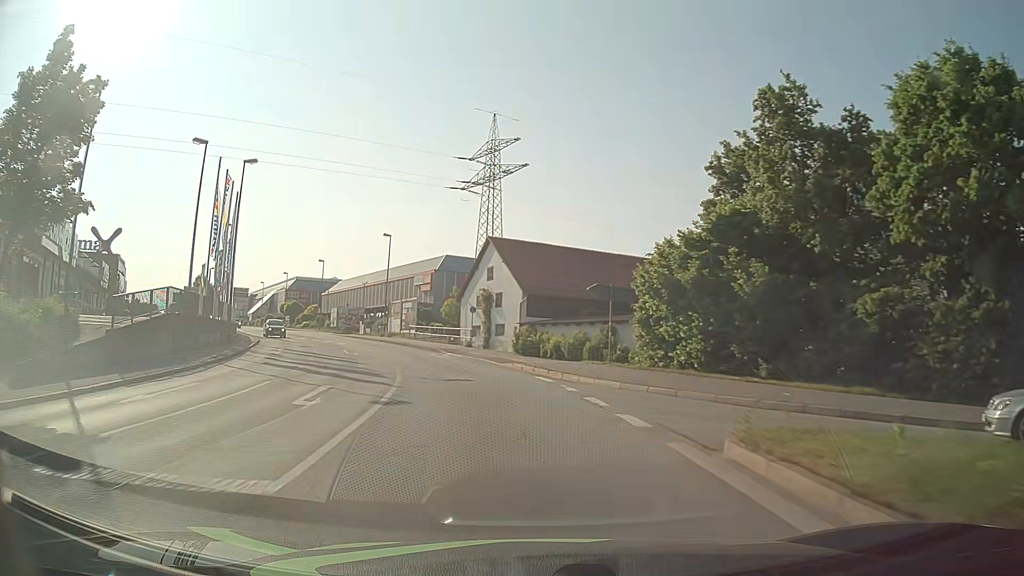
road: tertiary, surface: asphalt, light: Day
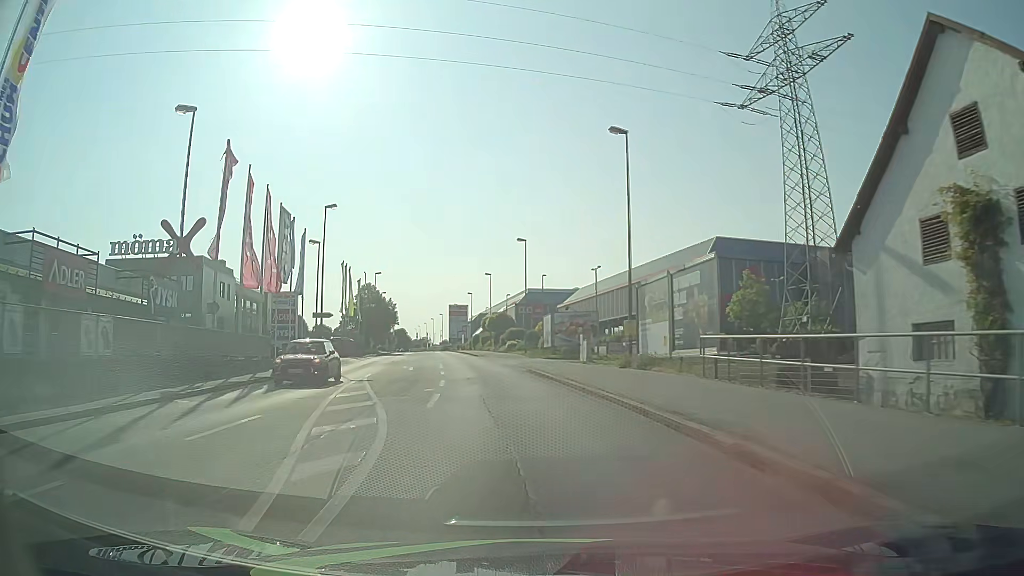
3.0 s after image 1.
(-7.6, +37.1) m; -22°
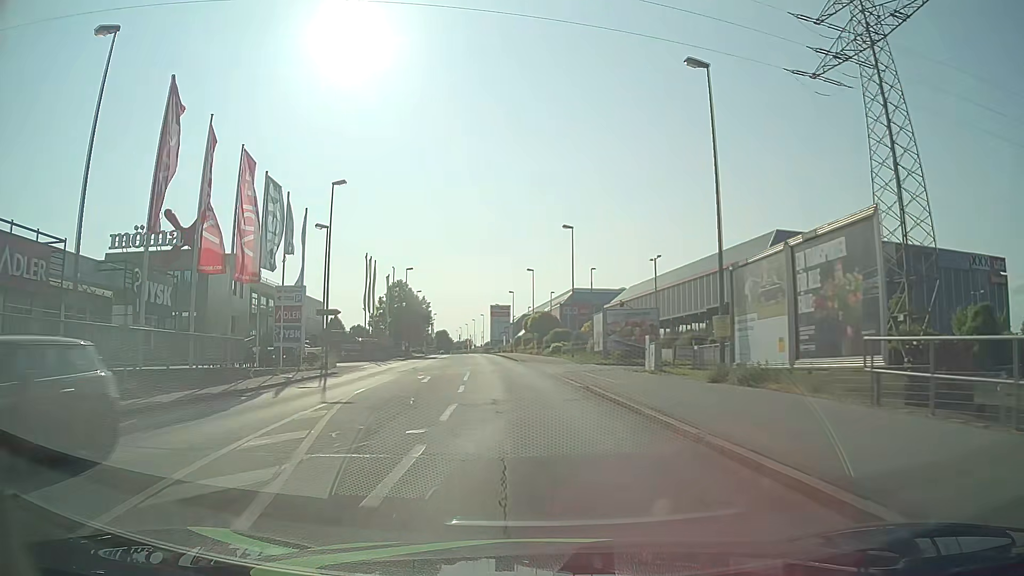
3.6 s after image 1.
(-0.3, +7.6) m; -4°
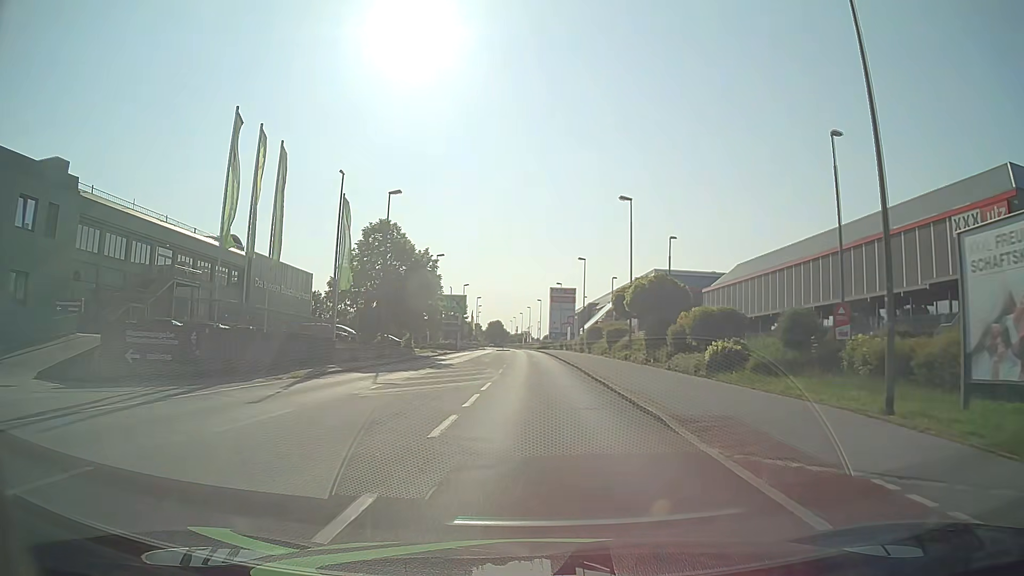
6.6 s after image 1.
(-2.4, +37.9) m; -5°
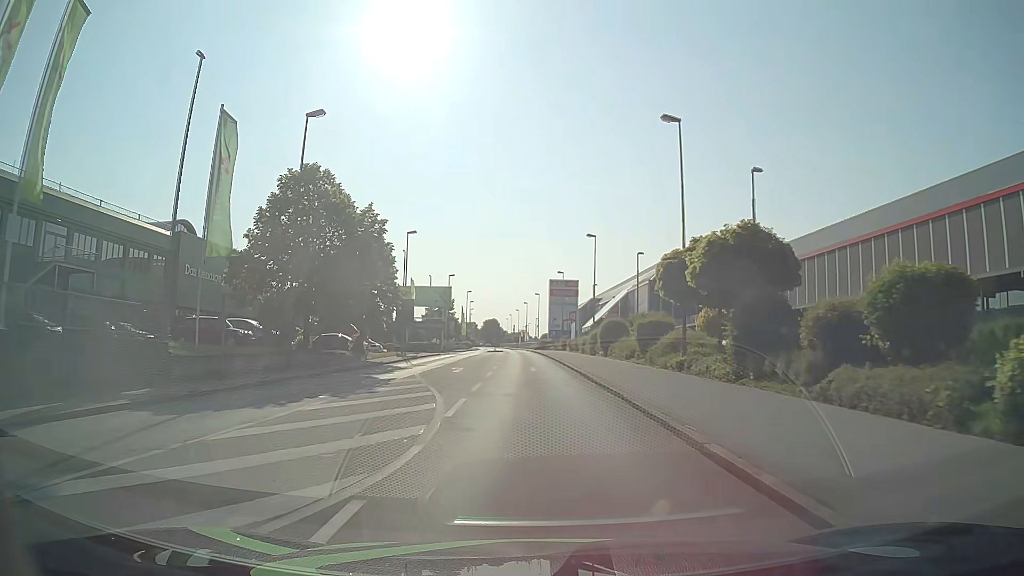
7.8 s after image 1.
(-0.1, +15.3) m; 0°
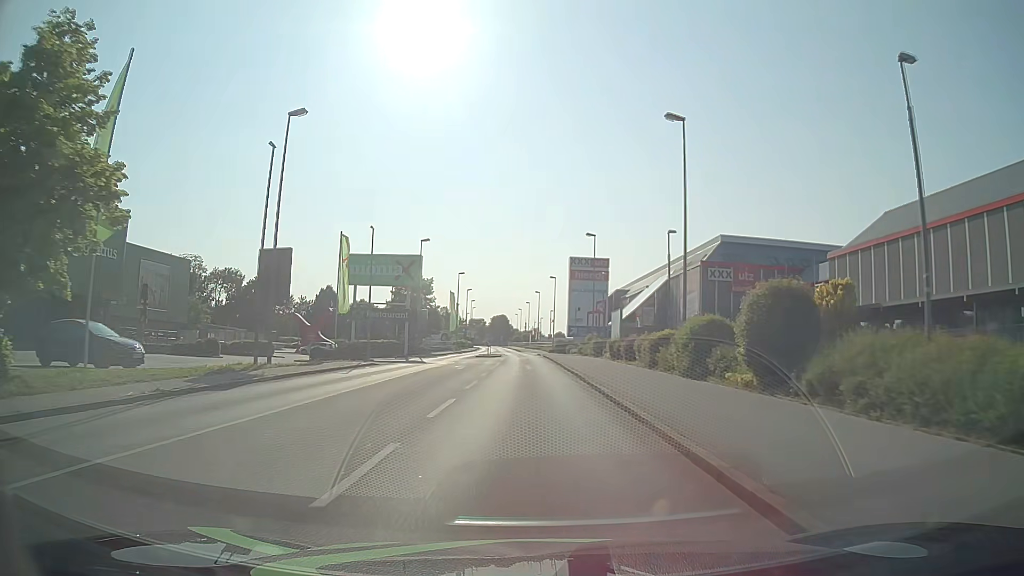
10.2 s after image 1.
(-0.1, +30.7) m; -1°
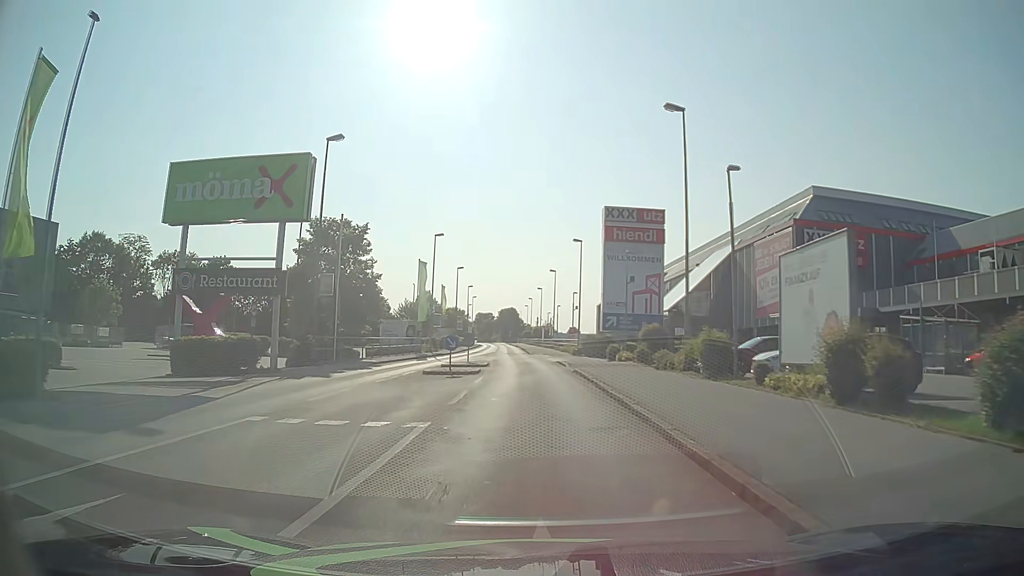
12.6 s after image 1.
(-0.3, +30.7) m; -1°
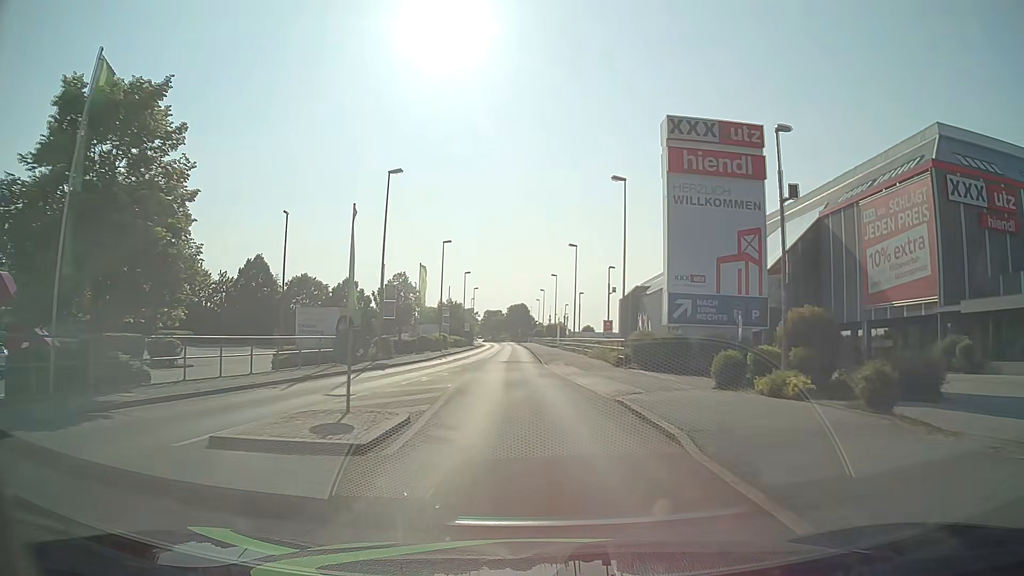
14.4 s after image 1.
(-0.2, +23.0) m; -1°
(0, +10) (-1, +20) (-1, +30) (-1, +40) (-2, +50) (-2, +60) (-2, +70) (-3, +80) (-3, +90) (-4, +100) m
